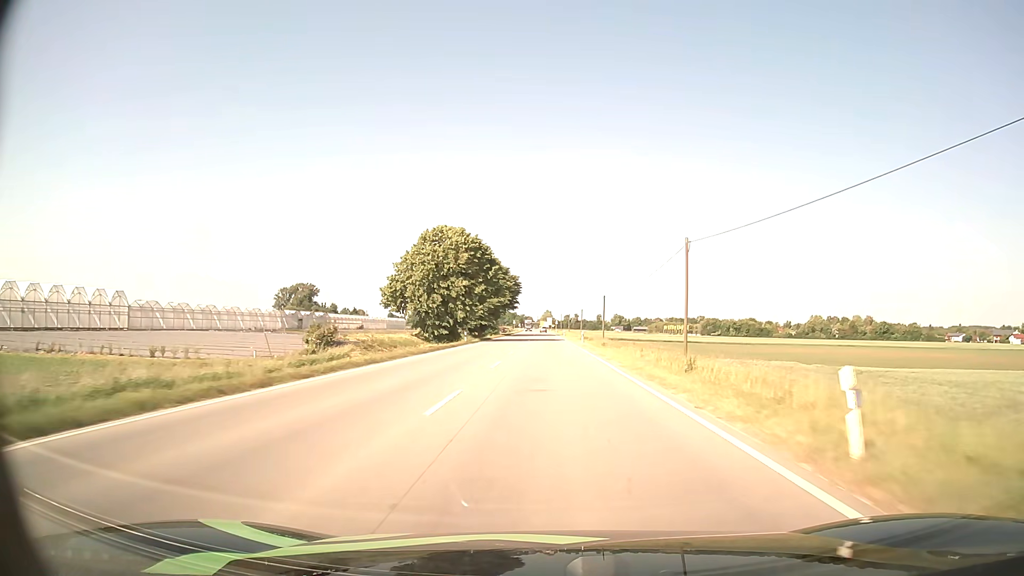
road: primary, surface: asphalt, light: Day
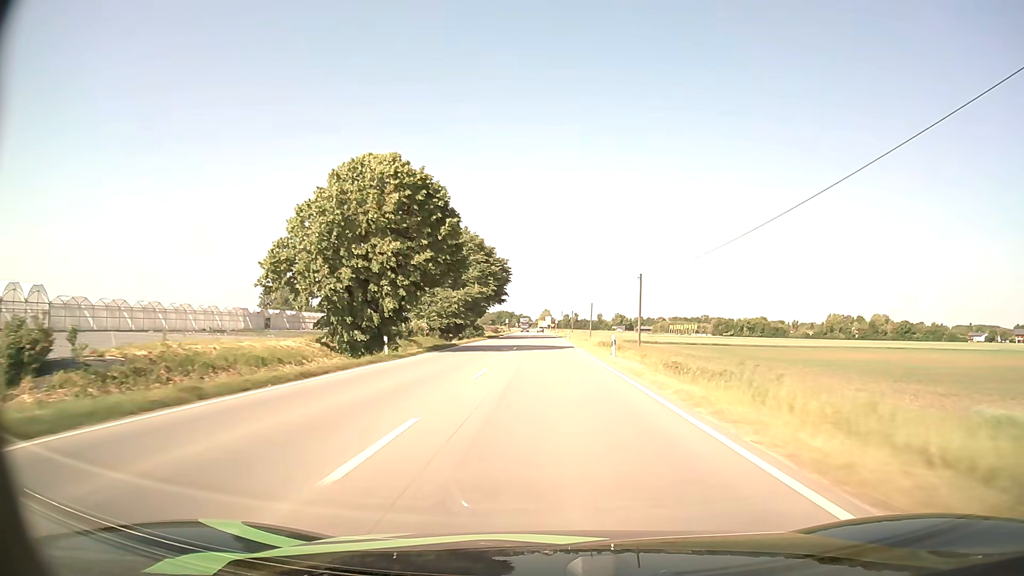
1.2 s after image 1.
(+0.1, +28.4) m; 0°
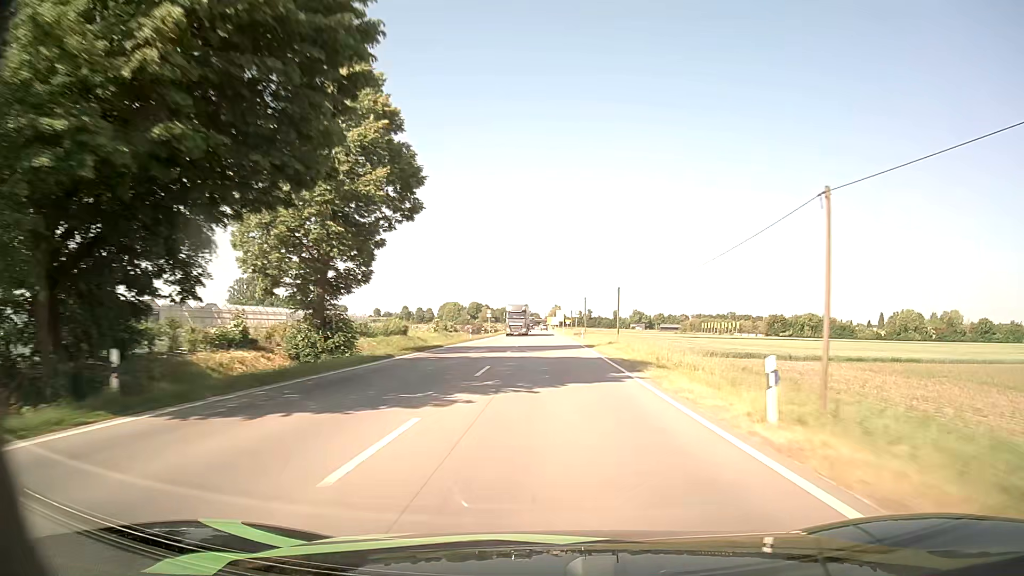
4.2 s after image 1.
(-0.4, +72.1) m; -1°
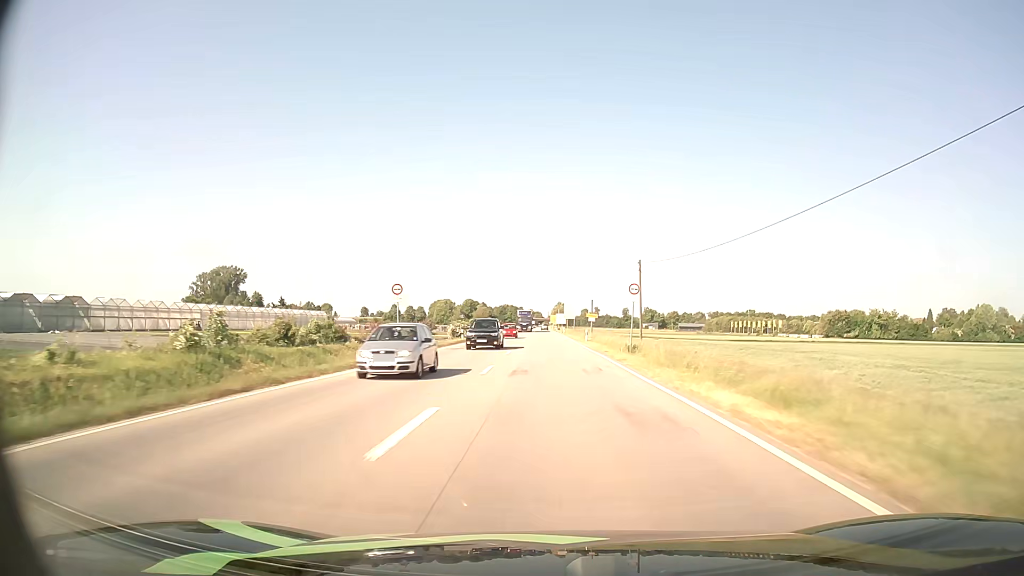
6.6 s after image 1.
(-0.1, +58.7) m; 0°
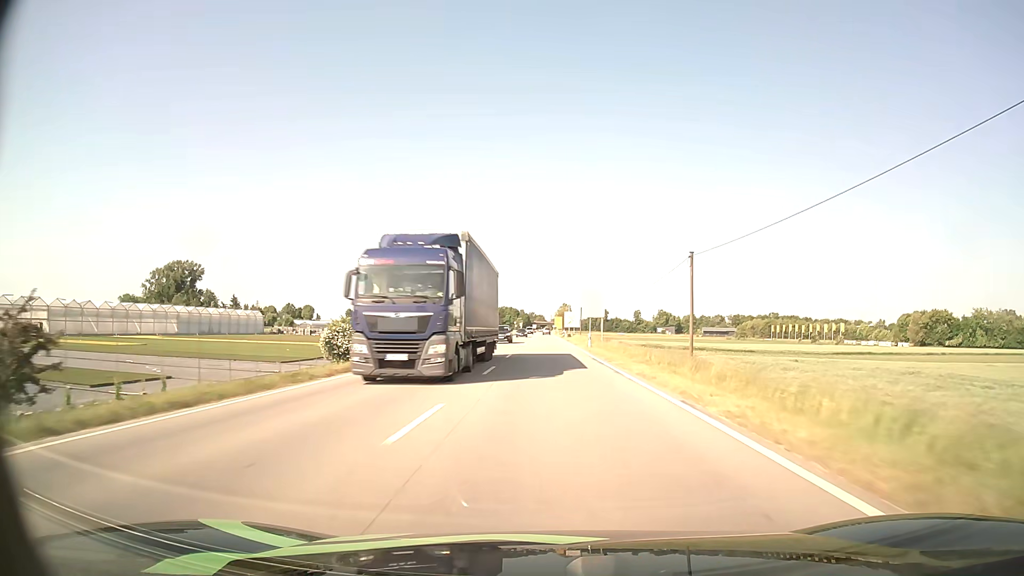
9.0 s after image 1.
(-0.3, +58.9) m; 0°
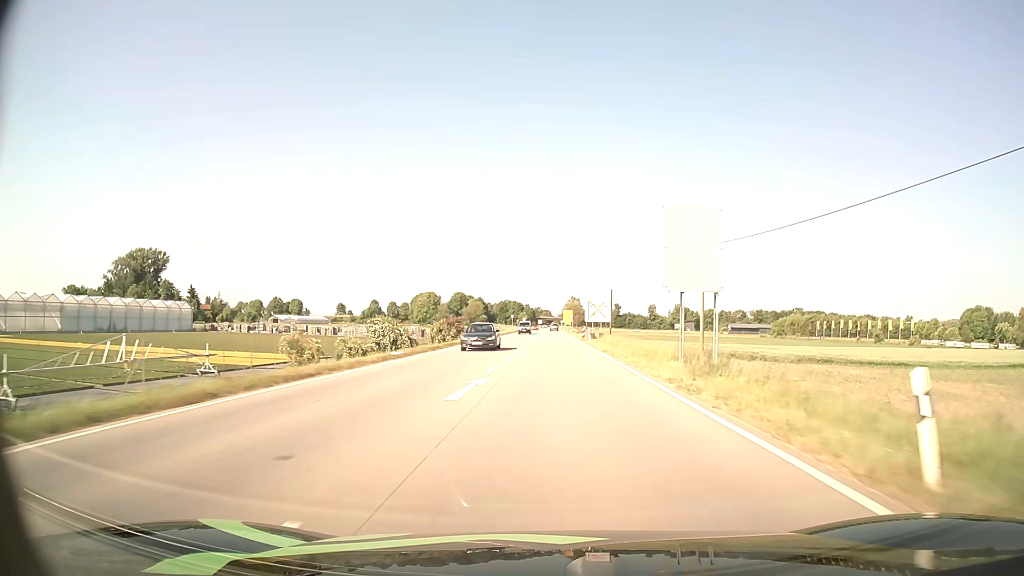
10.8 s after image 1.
(-0.1, +43.2) m; -1°
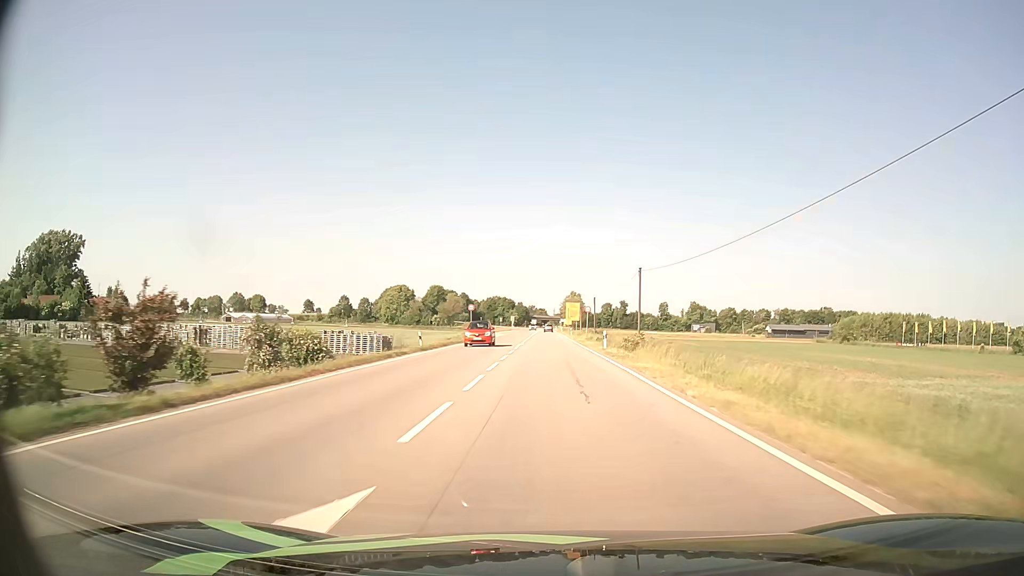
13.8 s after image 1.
(+0.2, +66.4) m; 0°
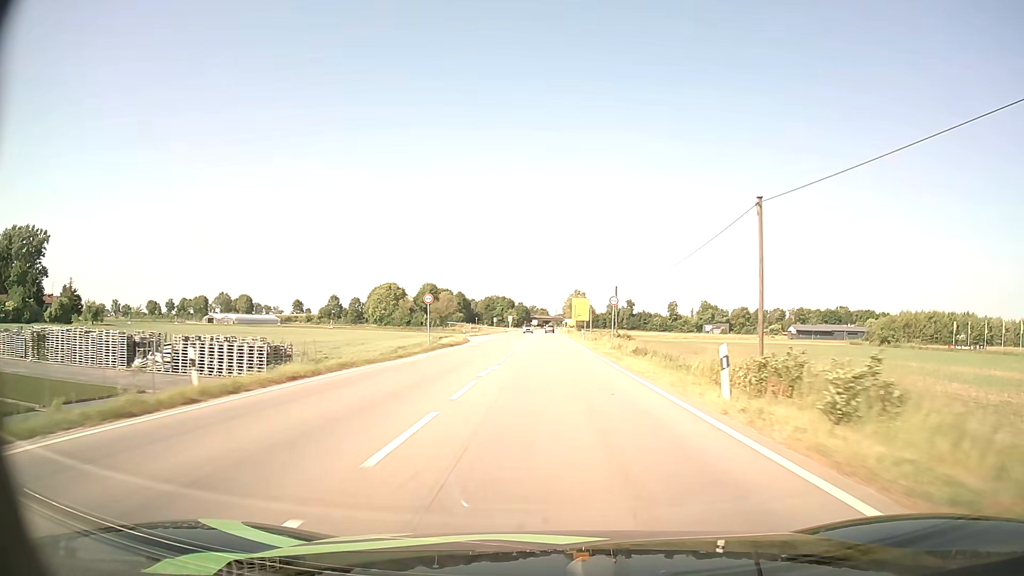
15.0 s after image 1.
(+0.1, +25.1) m; 0°
(0, +10) (0, +20) (0, +30) (0, +40) (0, +50) (0, +60) (0, +70) (0, +80) (0, +90) (0, +100) m
